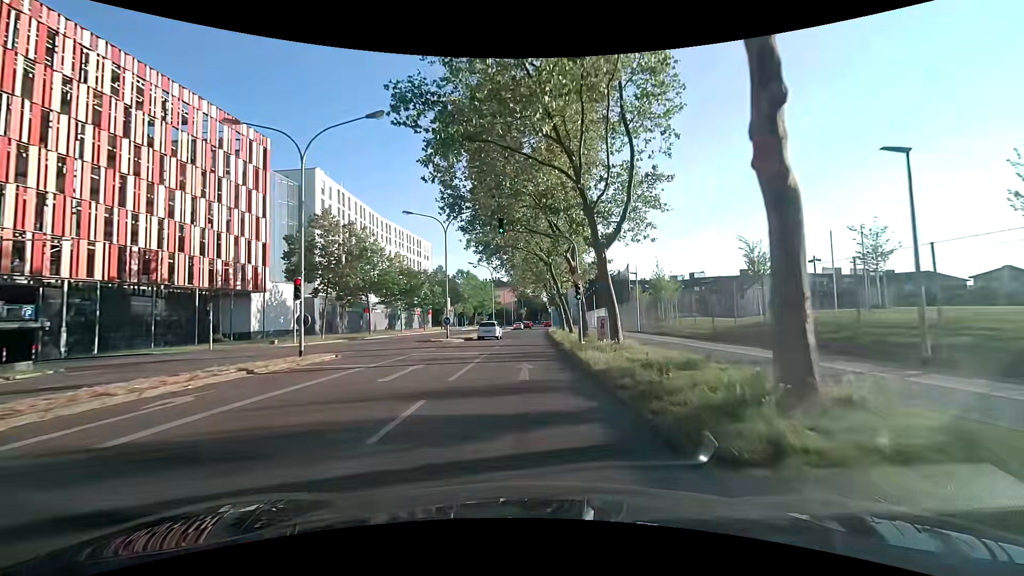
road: secondary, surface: asphalt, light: Day
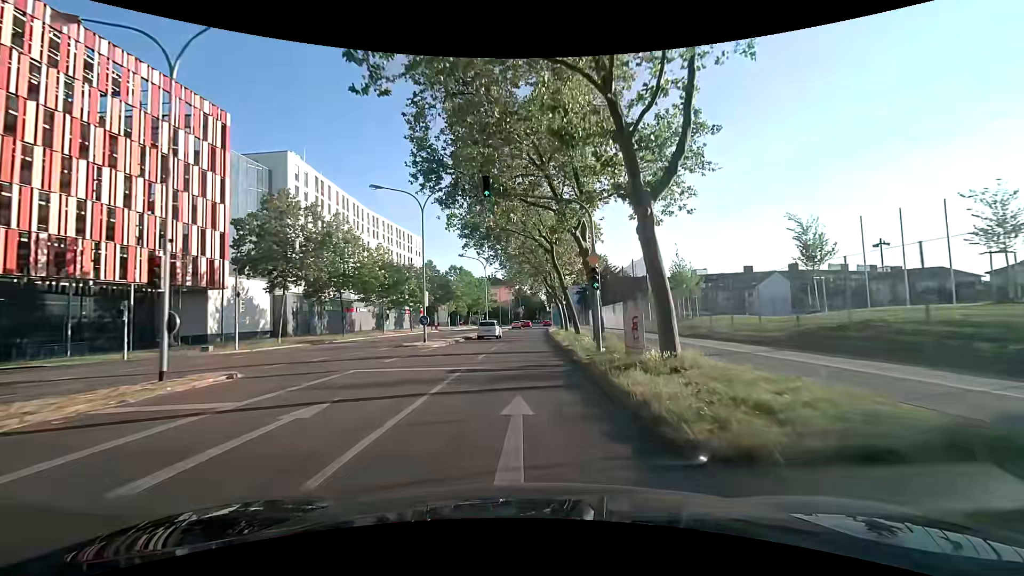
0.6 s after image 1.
(0.0, +7.3) m; 0°
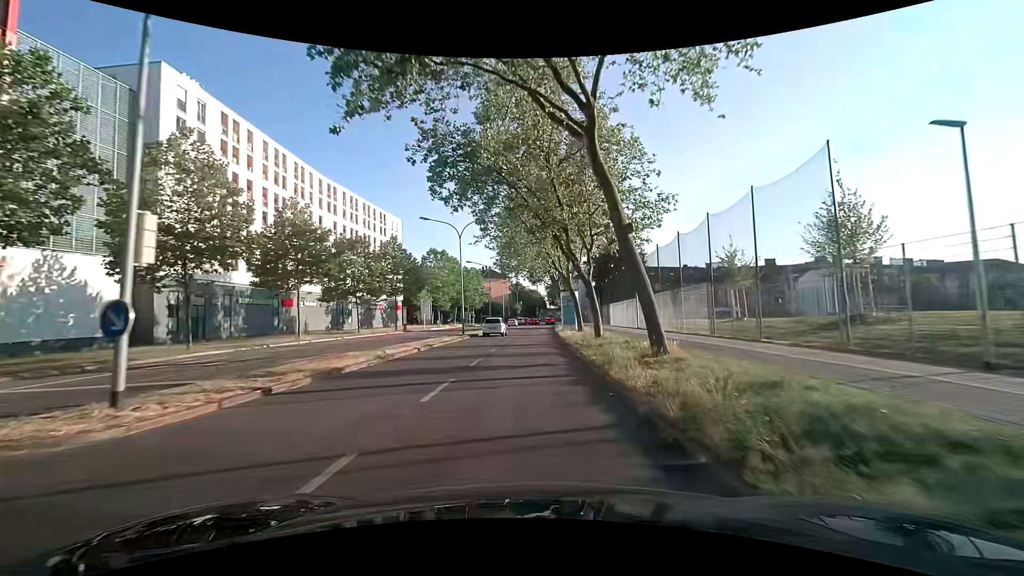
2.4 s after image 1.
(-0.1, +21.9) m; 0°
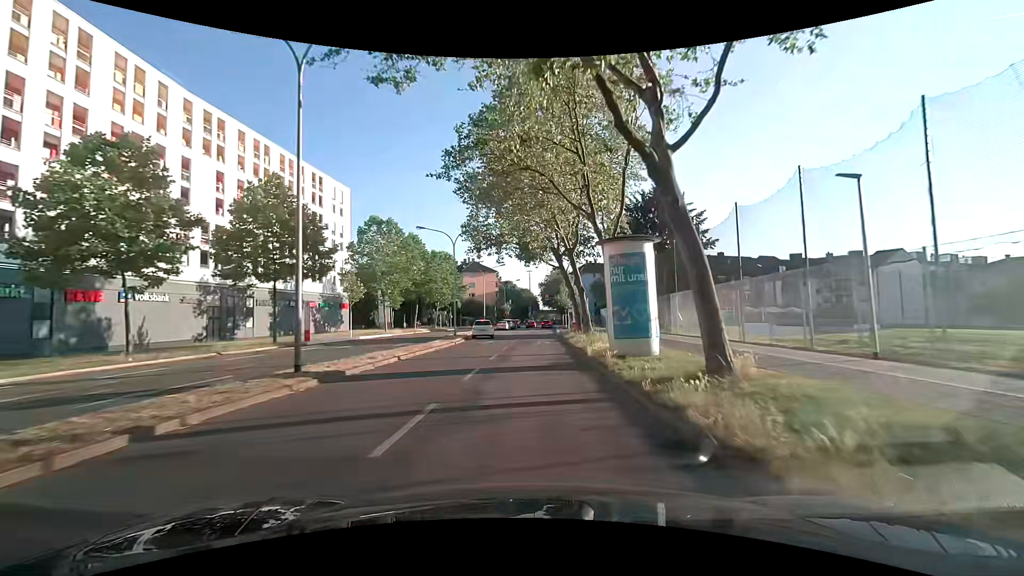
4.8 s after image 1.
(+0.1, +28.1) m; +1°
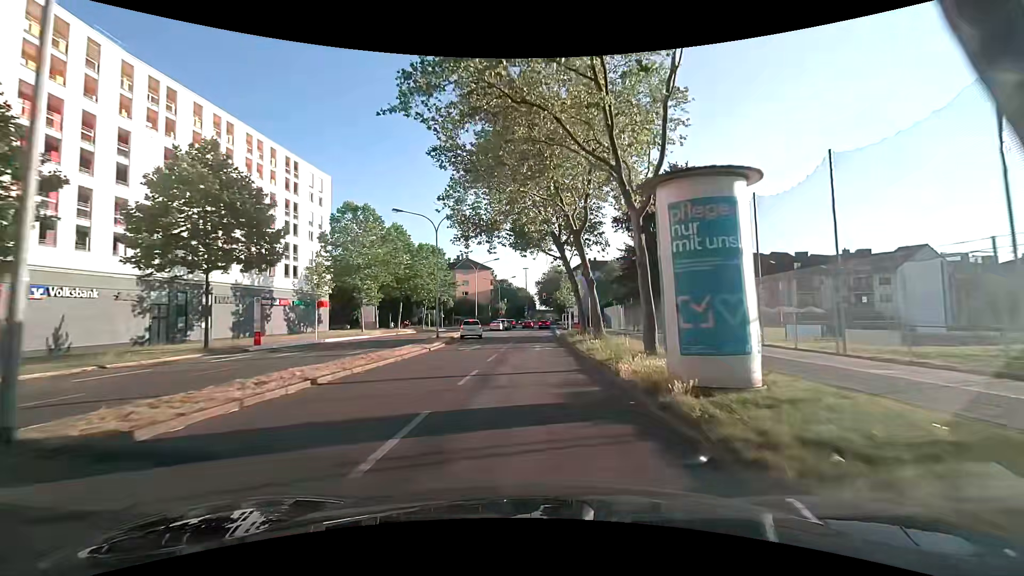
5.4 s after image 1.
(+0.1, +6.8) m; 0°
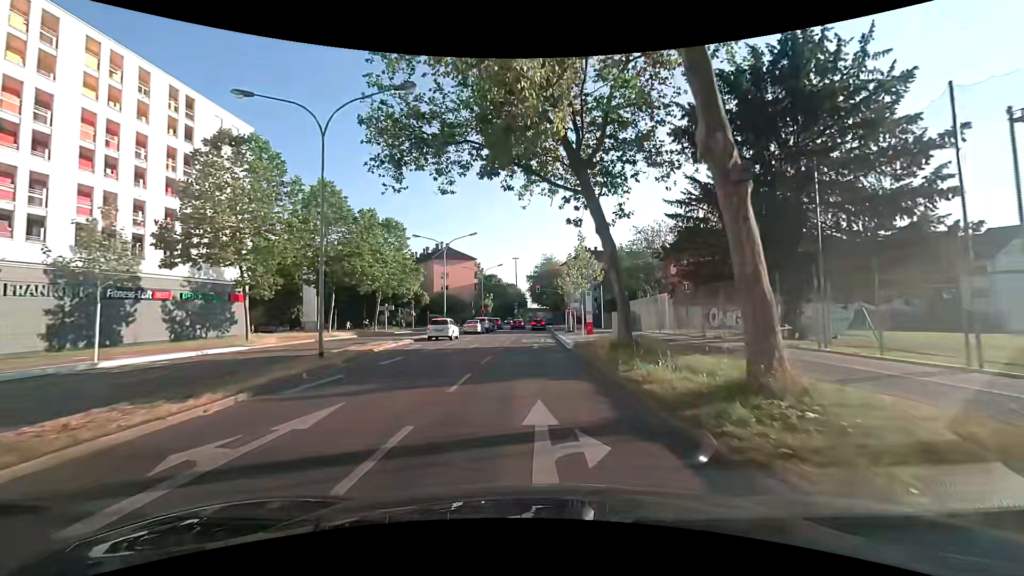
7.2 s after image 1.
(+0.3, +19.3) m; +1°
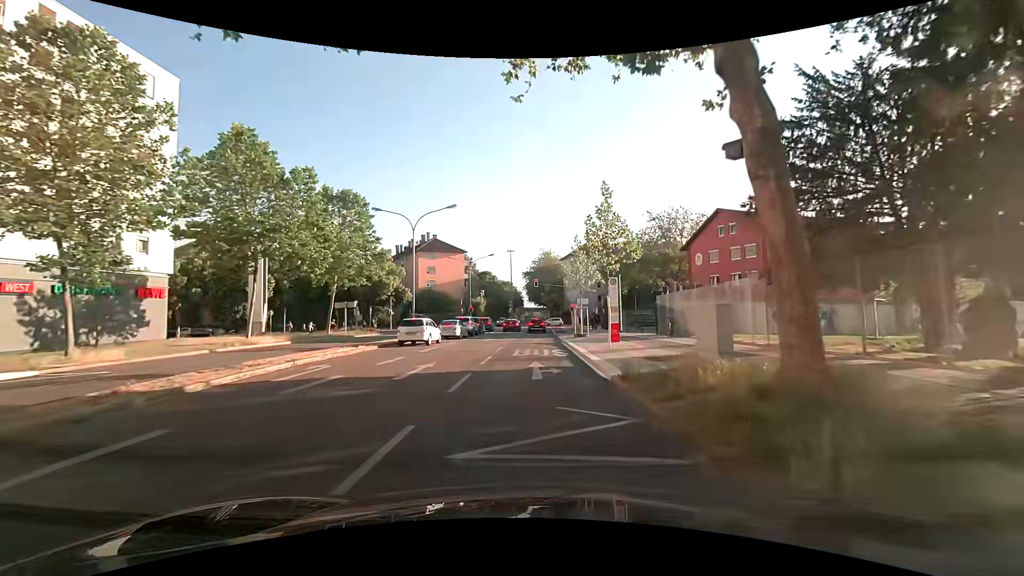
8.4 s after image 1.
(0.0, +12.0) m; +2°
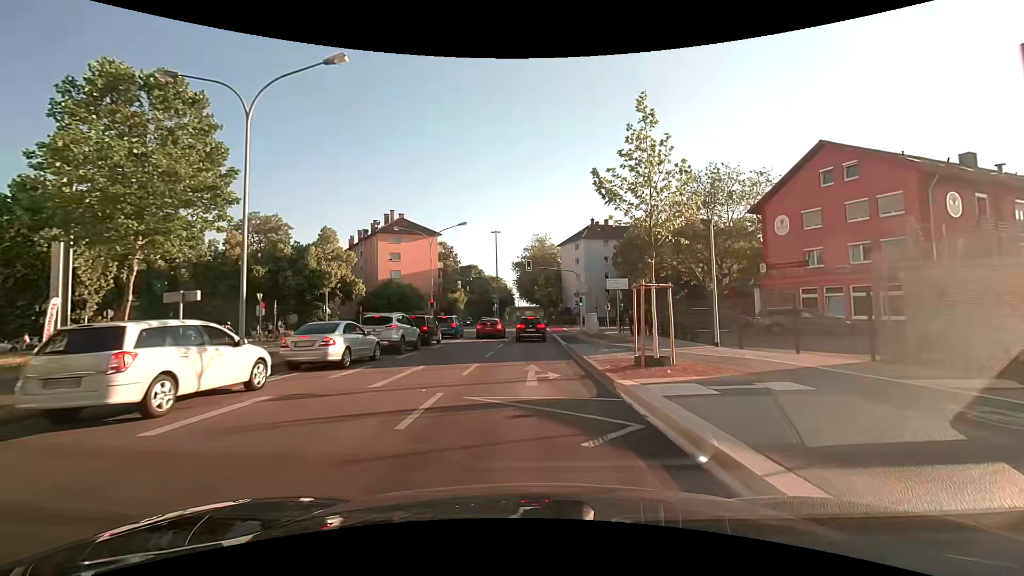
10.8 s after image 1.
(-0.2, +21.0) m; 0°
(0, +10) (0, +20) (0, +30) (0, +40) (+1, +50) (+1, +60) (+1, +70) (+1, +80) (+1, +90) (+1, +100) m
